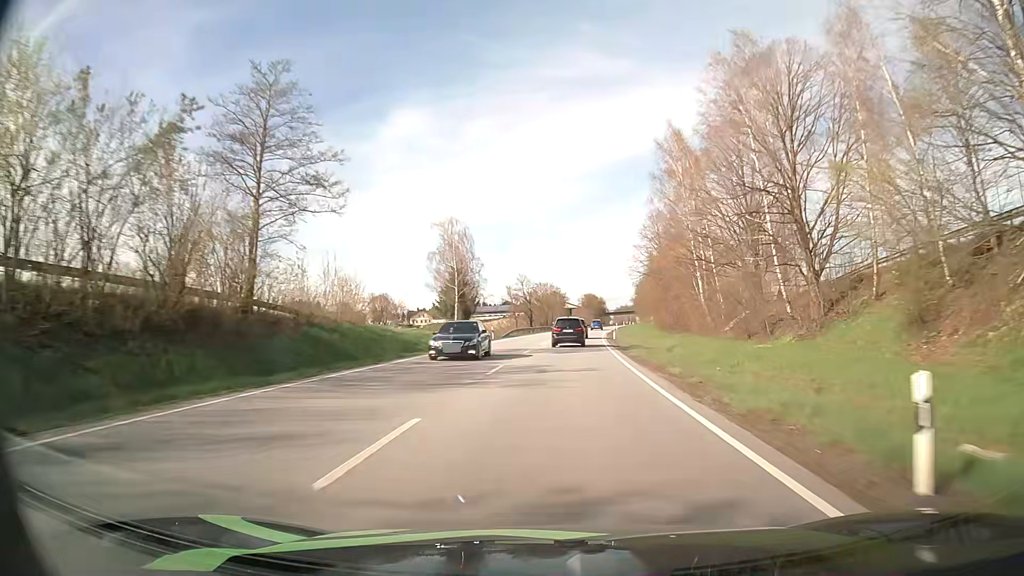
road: primary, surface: asphalt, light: Day
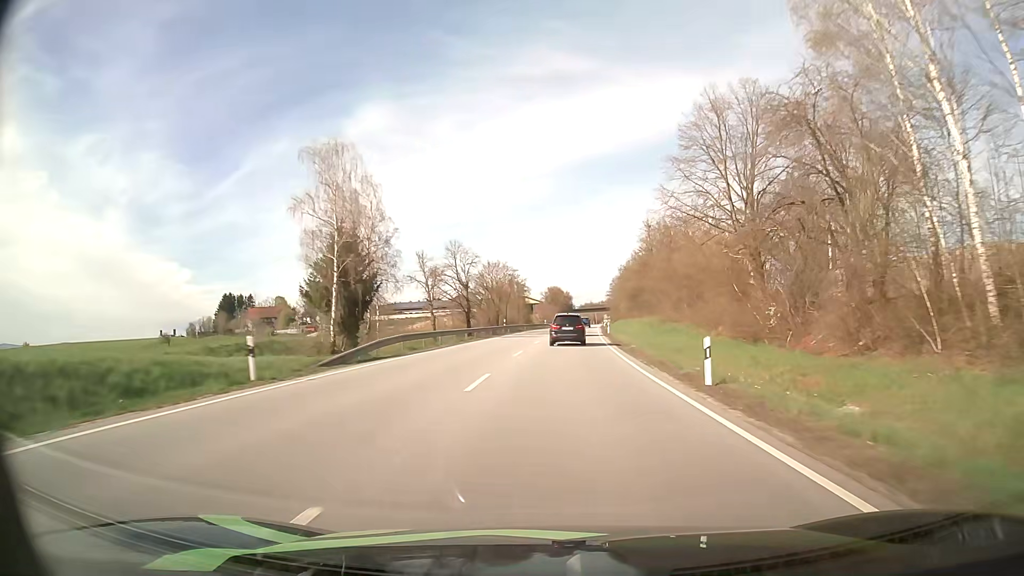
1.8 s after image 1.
(+1.0, +40.9) m; +3°
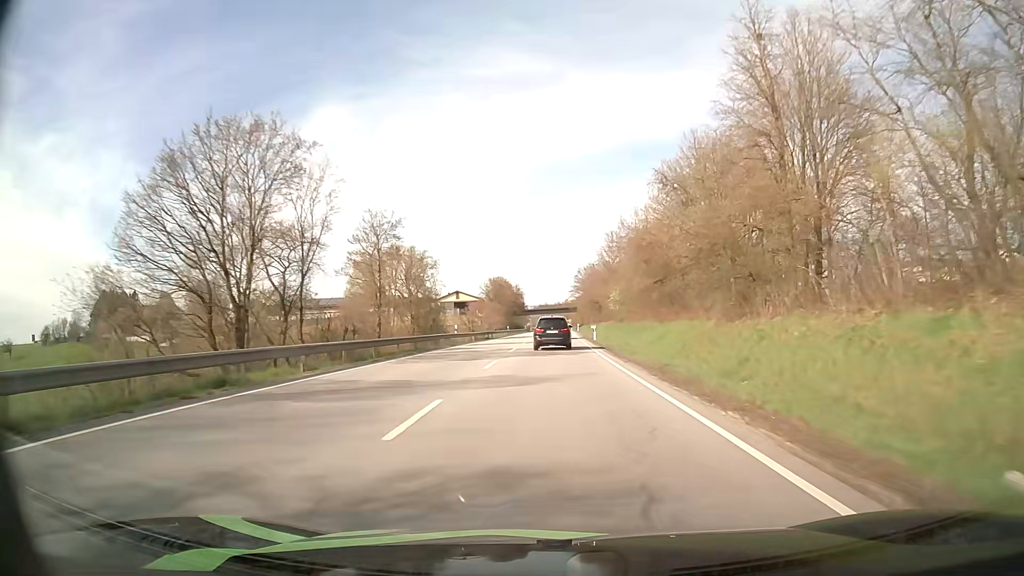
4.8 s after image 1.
(+2.8, +65.7) m; +4°
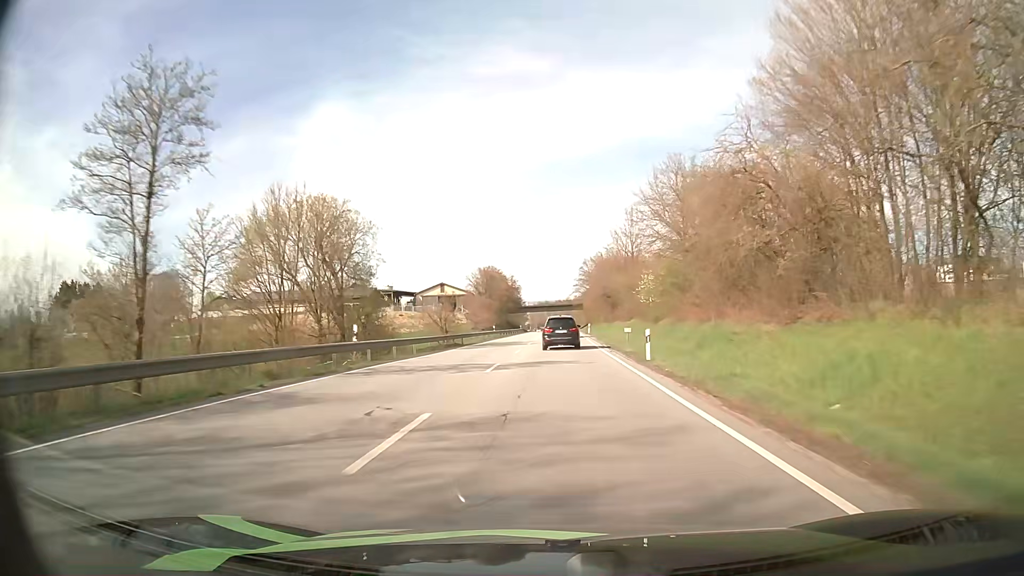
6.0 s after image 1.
(-0.1, +26.0) m; 0°
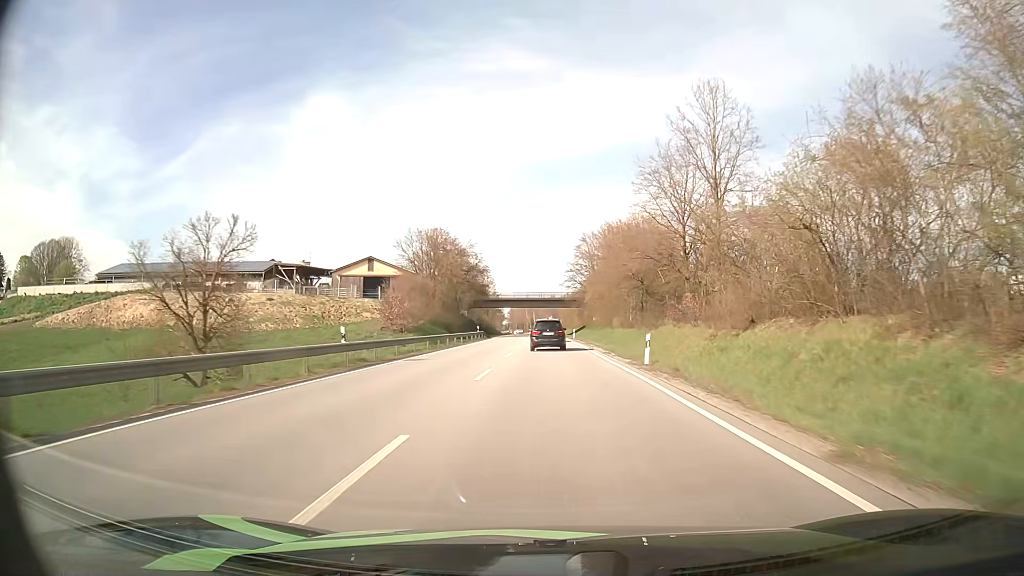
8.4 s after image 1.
(+0.5, +50.3) m; +1°
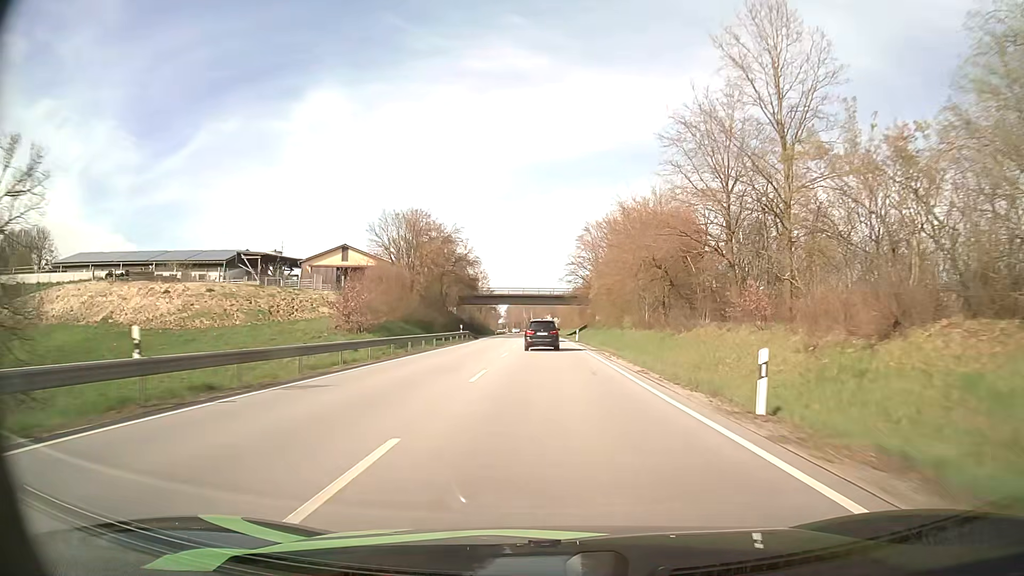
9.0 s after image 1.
(0.0, +12.3) m; 0°
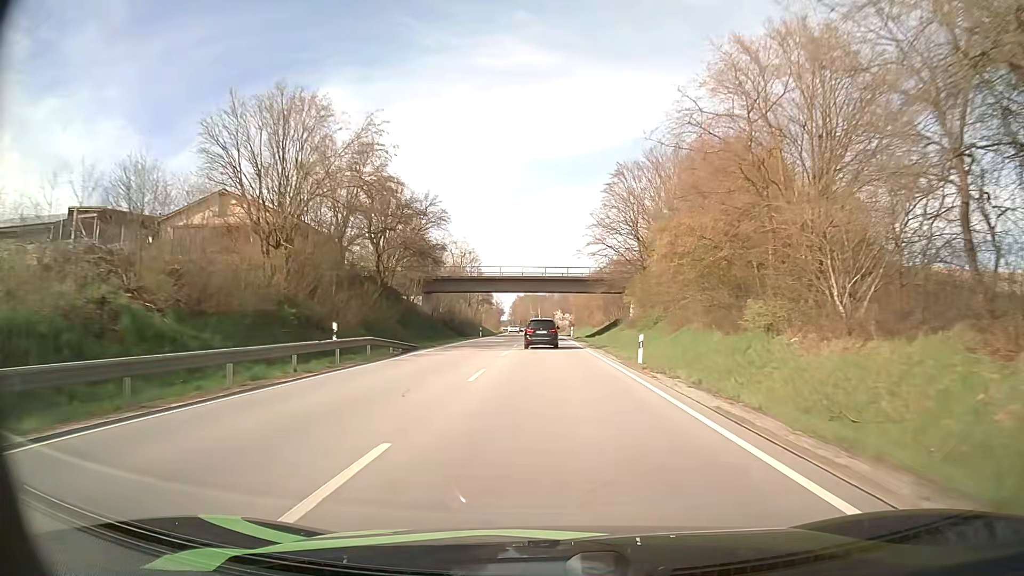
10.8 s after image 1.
(-0.1, +36.9) m; -1°
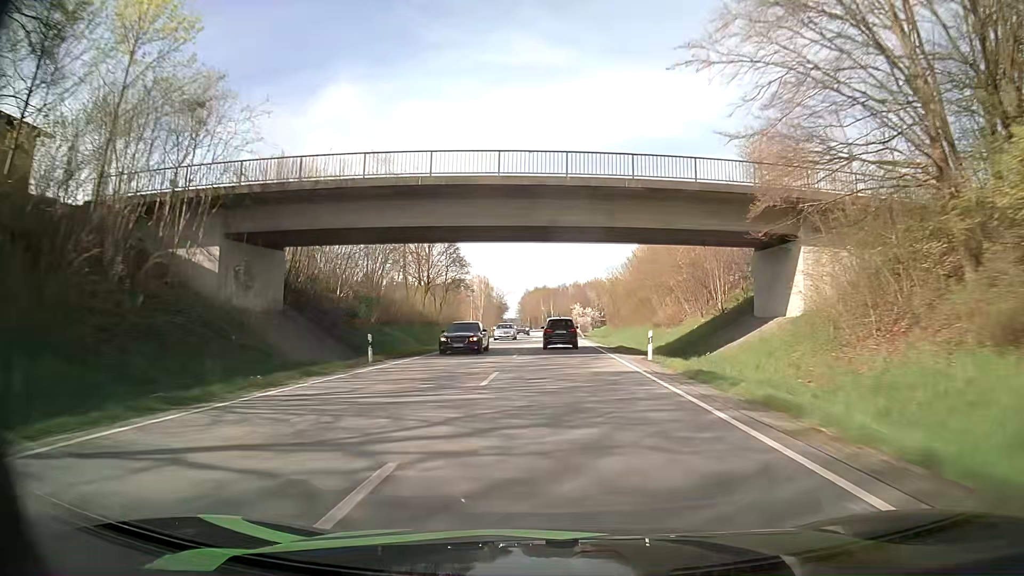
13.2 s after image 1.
(-0.5, +49.7) m; -1°
(0, +10) (0, +20) (0, +30) (0, +40) (0, +50) (0, +60) (+1, +70) (+1, +80) (+1, +90) (+1, +100) m
